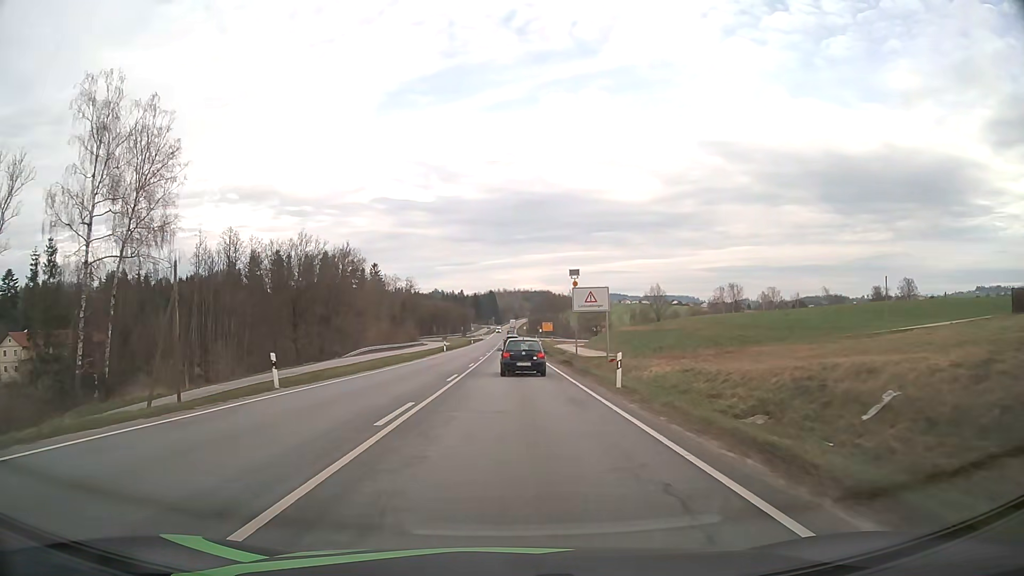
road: primary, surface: asphalt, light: Day
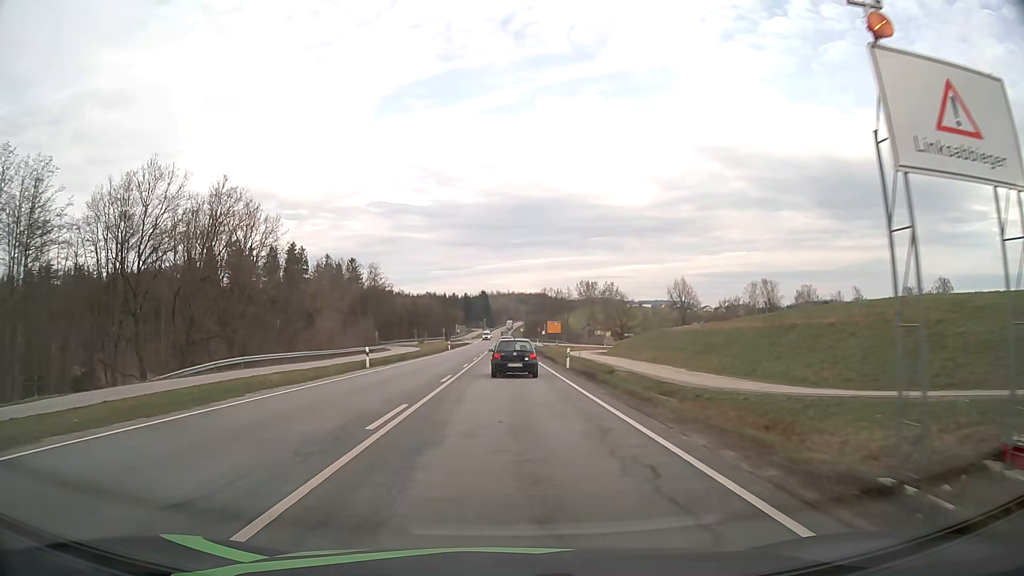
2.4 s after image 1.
(+0.1, +36.5) m; +1°
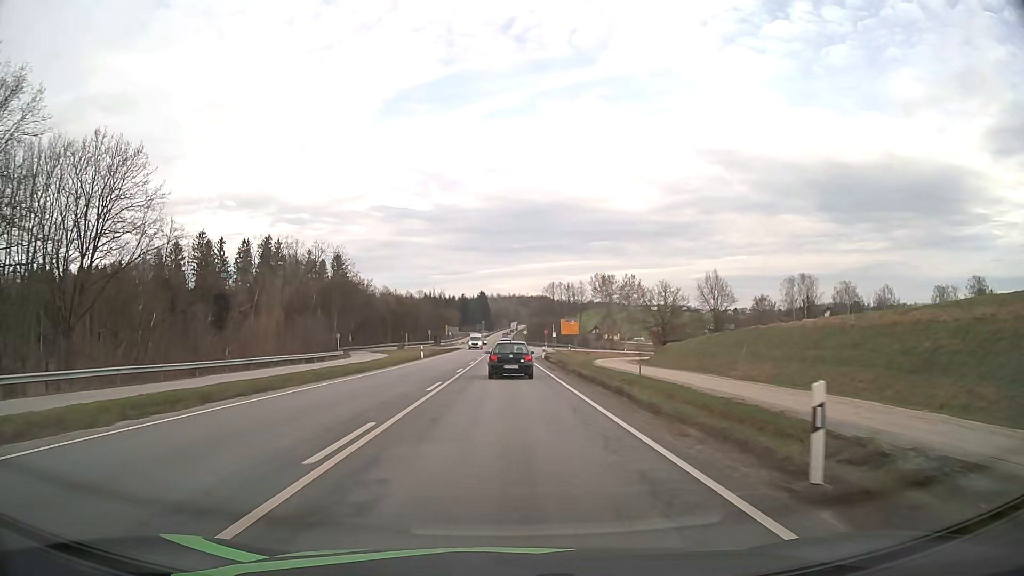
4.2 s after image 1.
(0.0, +27.1) m; 0°
(0, +10) (0, +20) (0, +30) (0, +40) (0, +50) (0, +60) (0, +70) (0, +80) (0, +90) (0, +100) m
